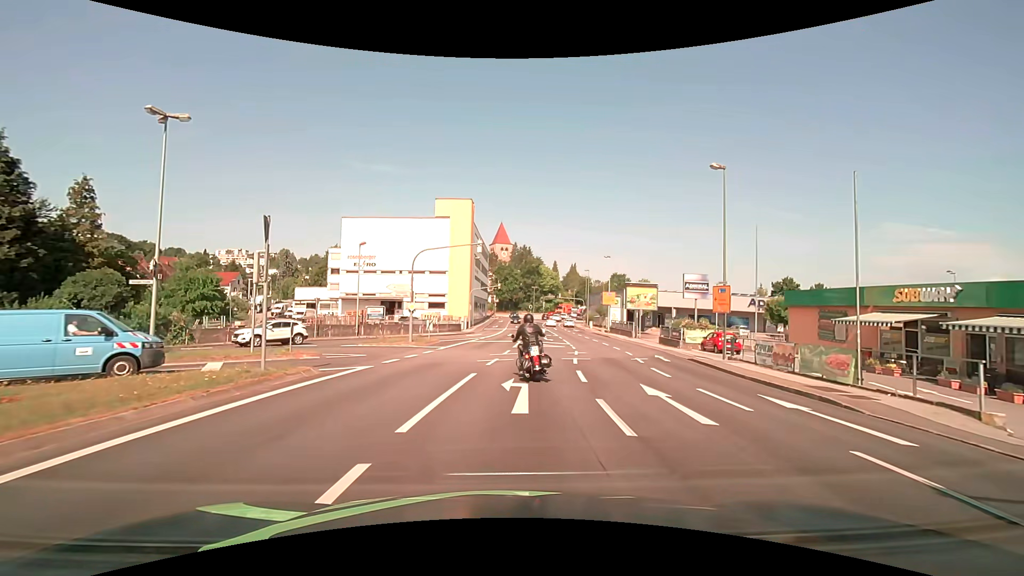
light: Day
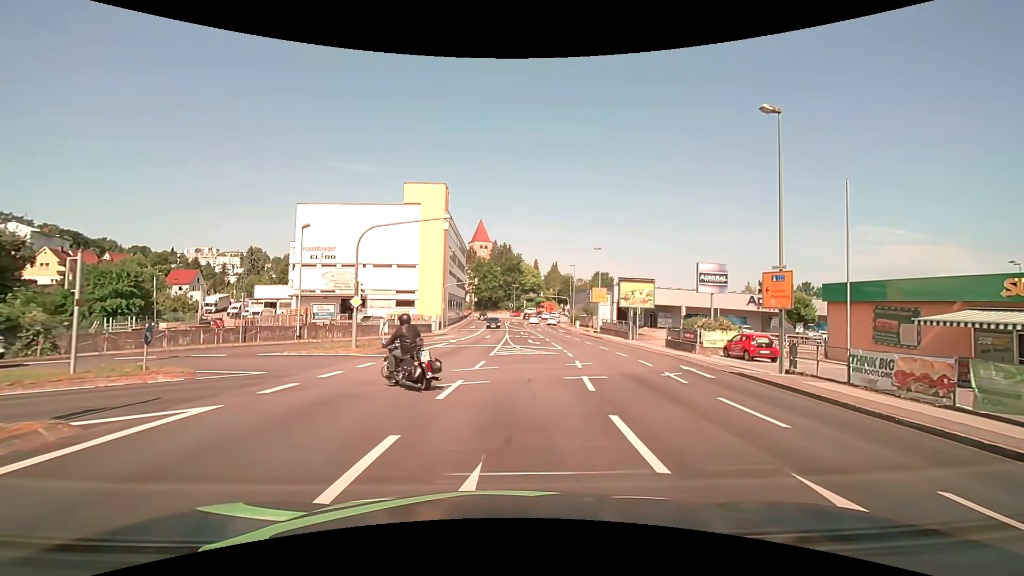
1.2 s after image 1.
(+0.1, +7.4) m; +2°
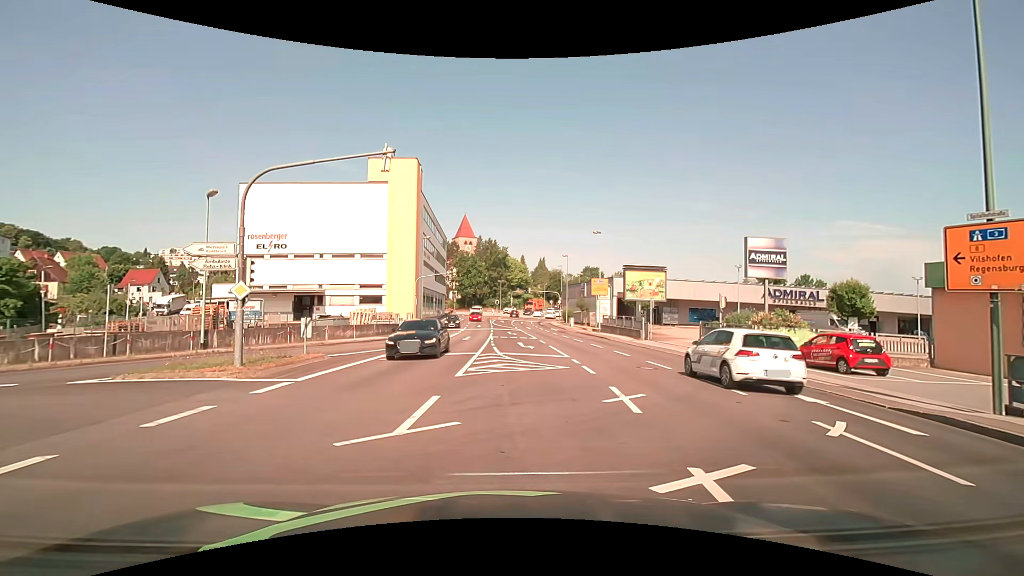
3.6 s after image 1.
(+0.2, +8.5) m; +1°
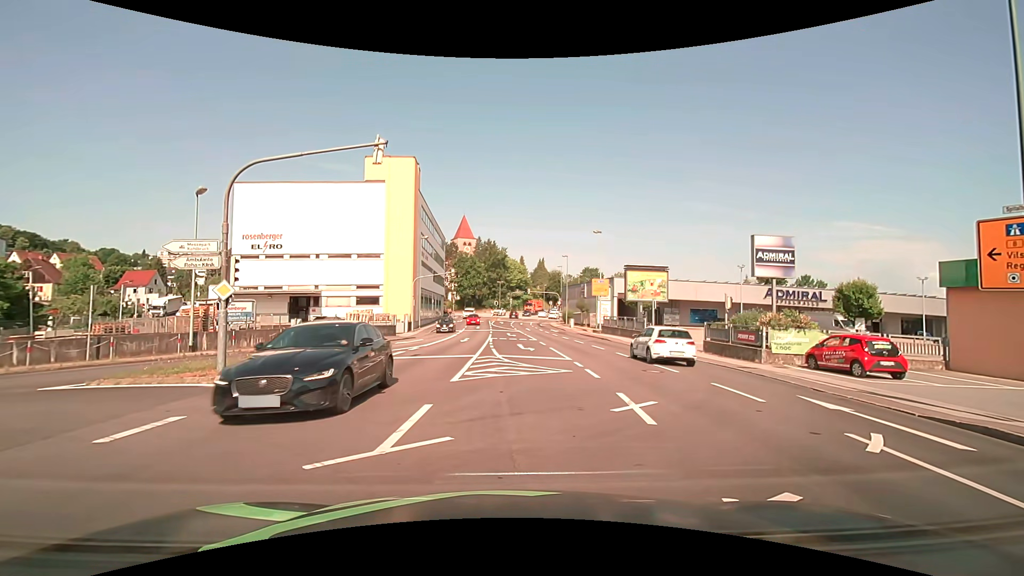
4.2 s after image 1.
(0.0, +0.7) m; +1°
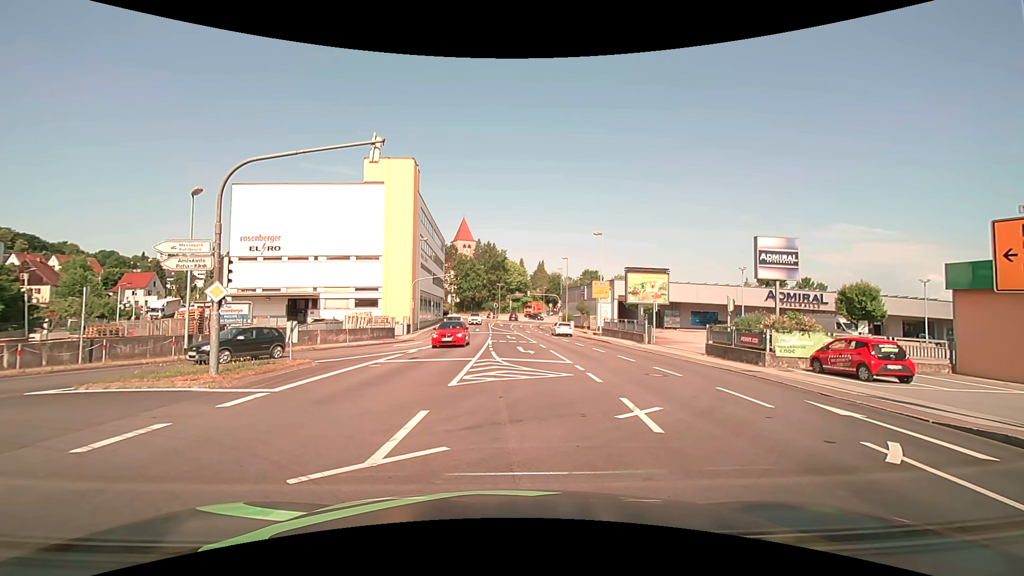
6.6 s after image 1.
(0.0, +0.4) m; 0°
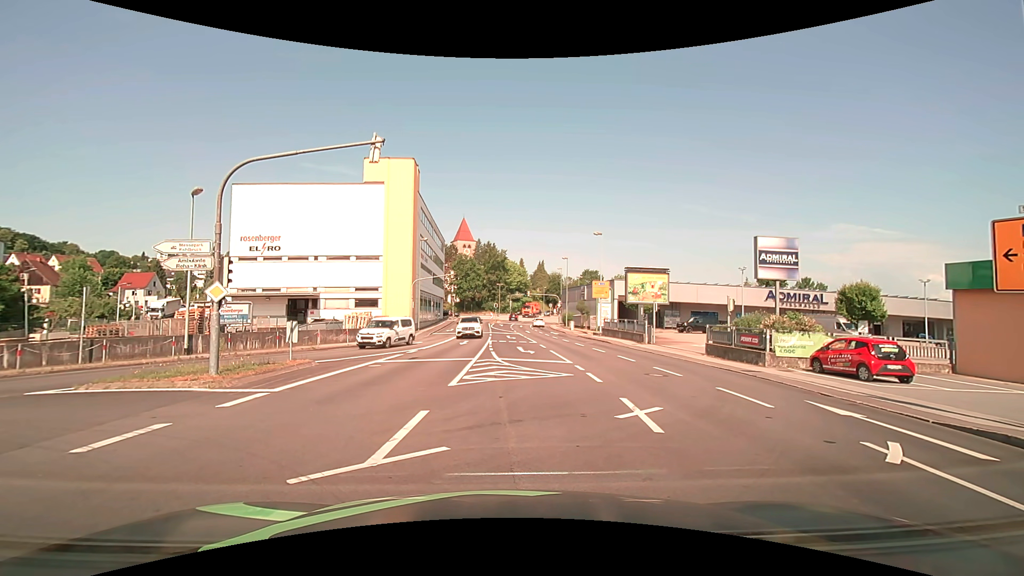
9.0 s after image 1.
(0.0, 0.0) m; 0°
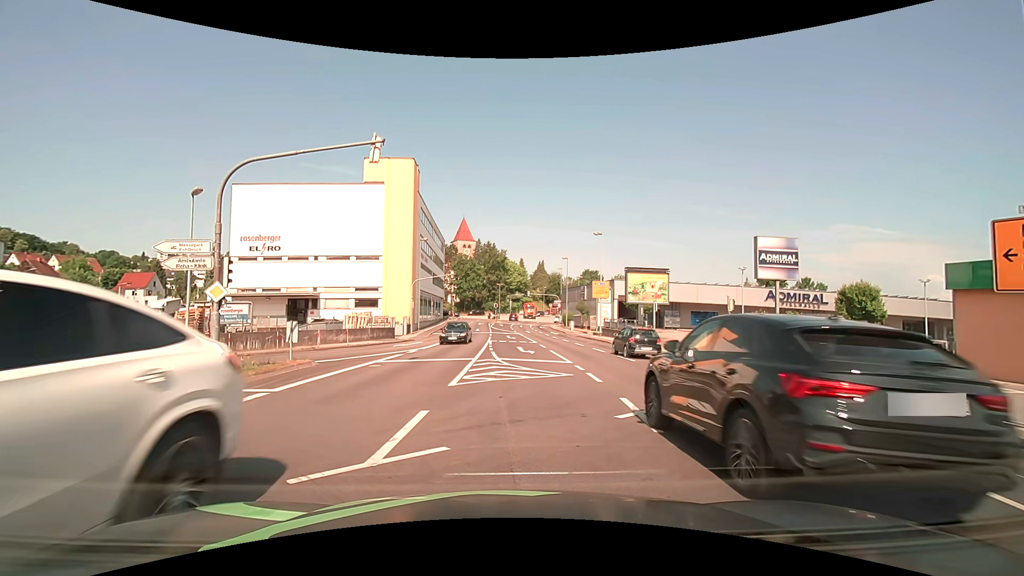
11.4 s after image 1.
(0.0, 0.0) m; 0°
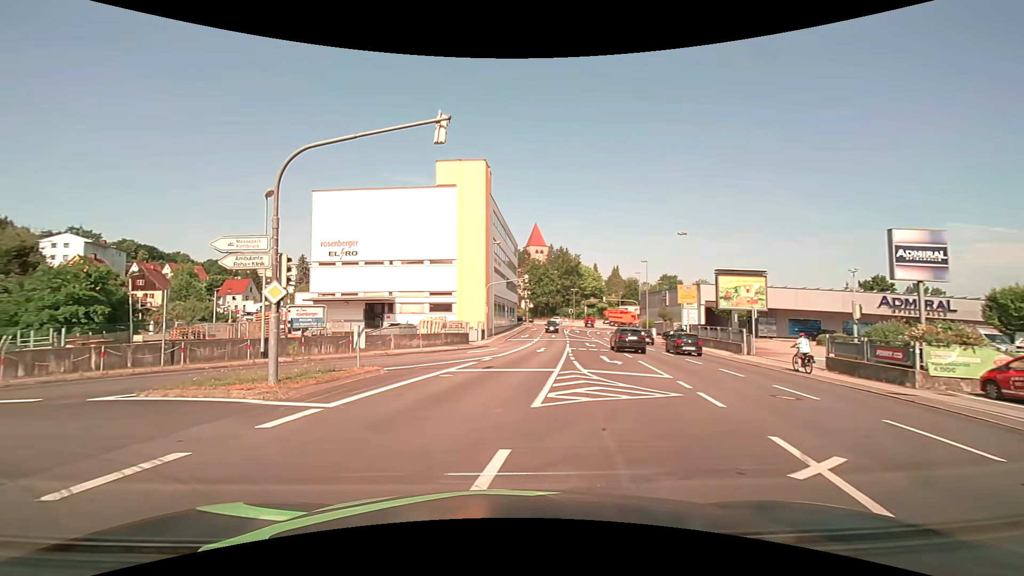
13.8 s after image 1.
(-0.2, +2.5) m; -10°
(-5, +8) (-14, +10) (-23, +6) (-30, -2) (-36, -9) (-42, -17) (-49, -25) (-55, -32) (-62, -40) (-68, -48) m
